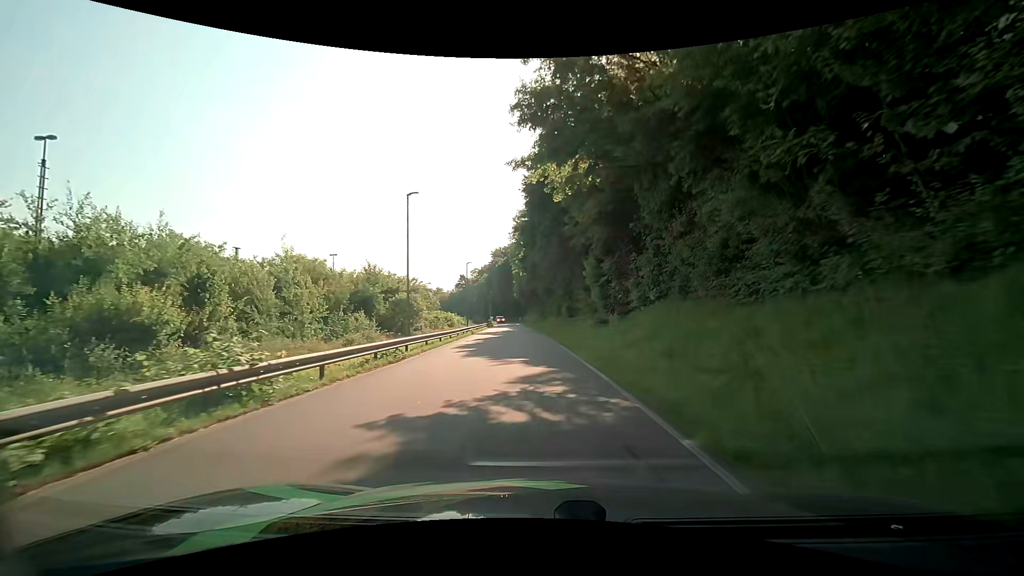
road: residential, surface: asphalt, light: Day
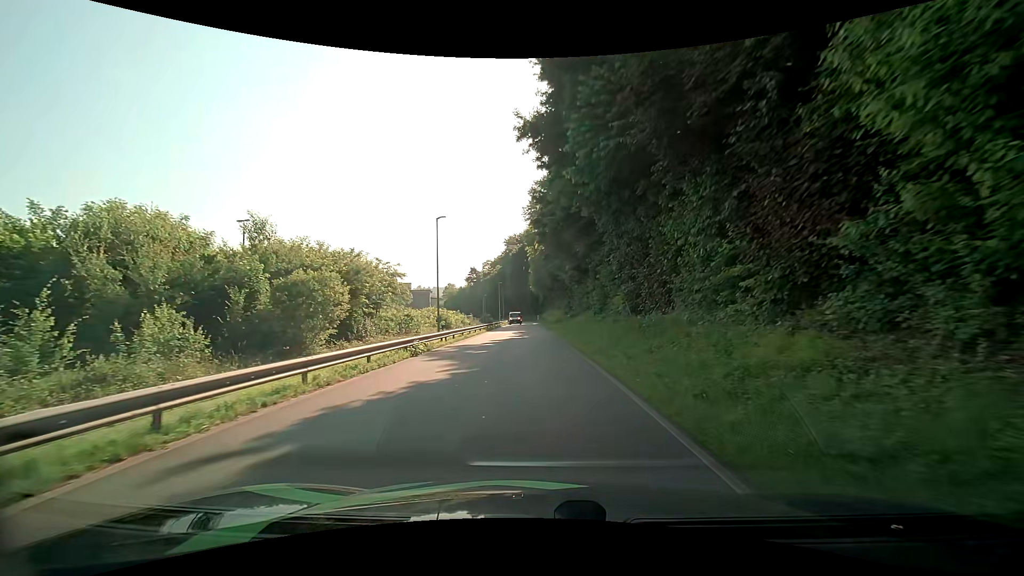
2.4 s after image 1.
(-0.4, +25.3) m; -2°
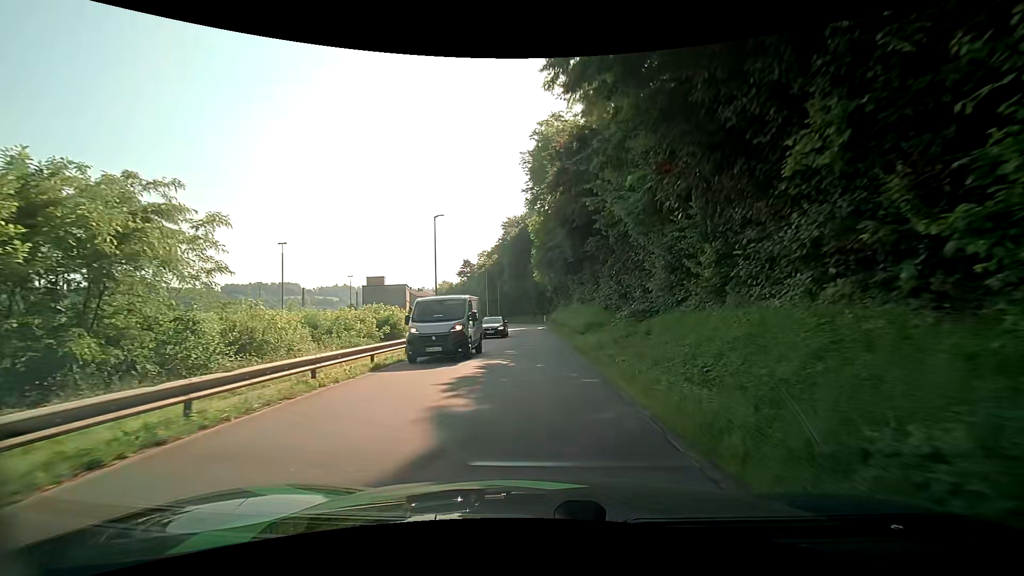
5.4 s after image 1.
(-0.1, +31.2) m; -1°
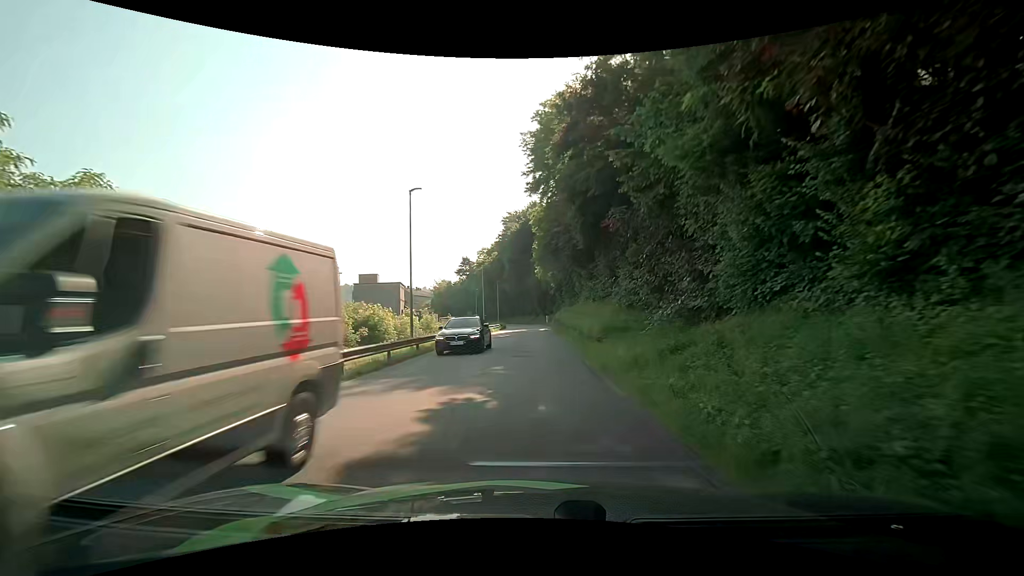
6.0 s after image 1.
(0.0, +6.5) m; +1°
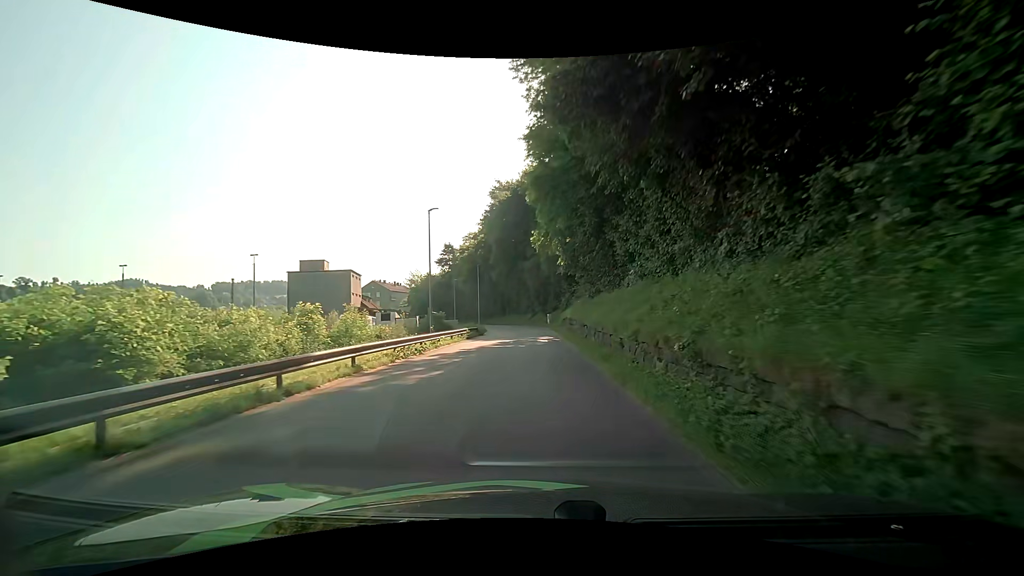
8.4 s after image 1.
(-0.3, +27.1) m; -1°
(0, +10) (0, +20) (0, +30) (0, +40) (0, +50) (-1, +60) (-3, +70) (-5, +80) (-8, +89) (-12, +98) m
